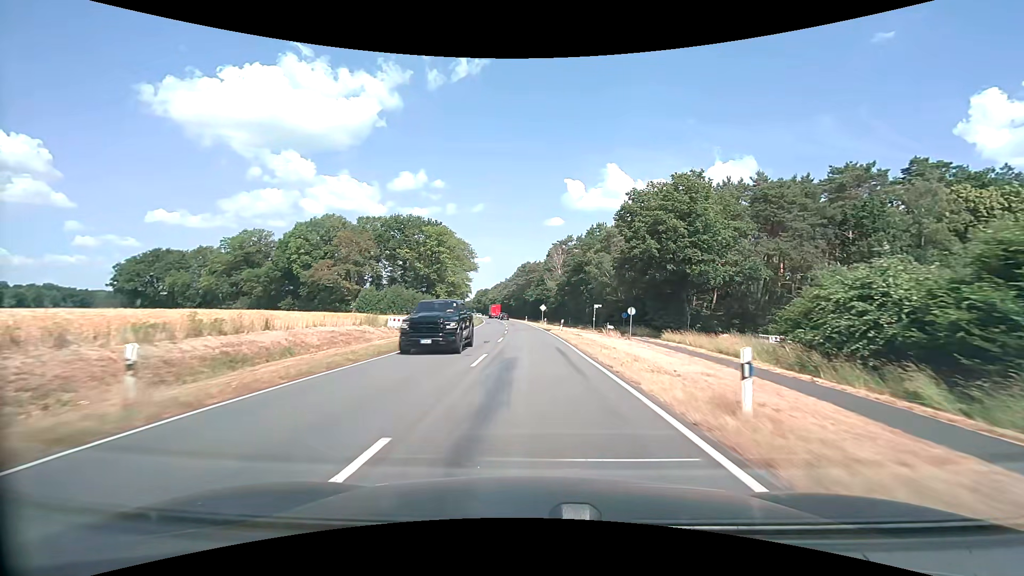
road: secondary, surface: asphalt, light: Day
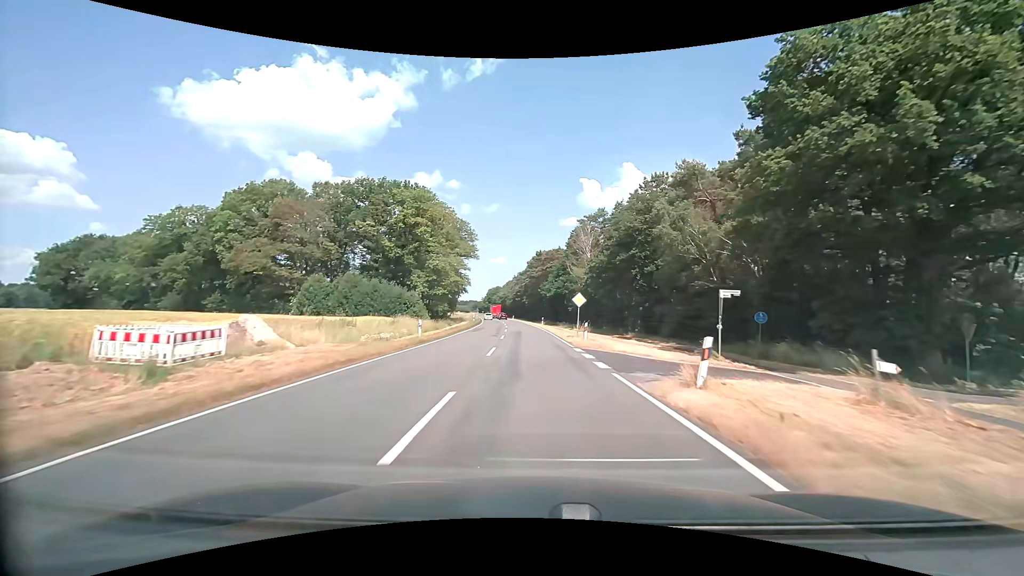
(-0.6, +32.5) m; -2°
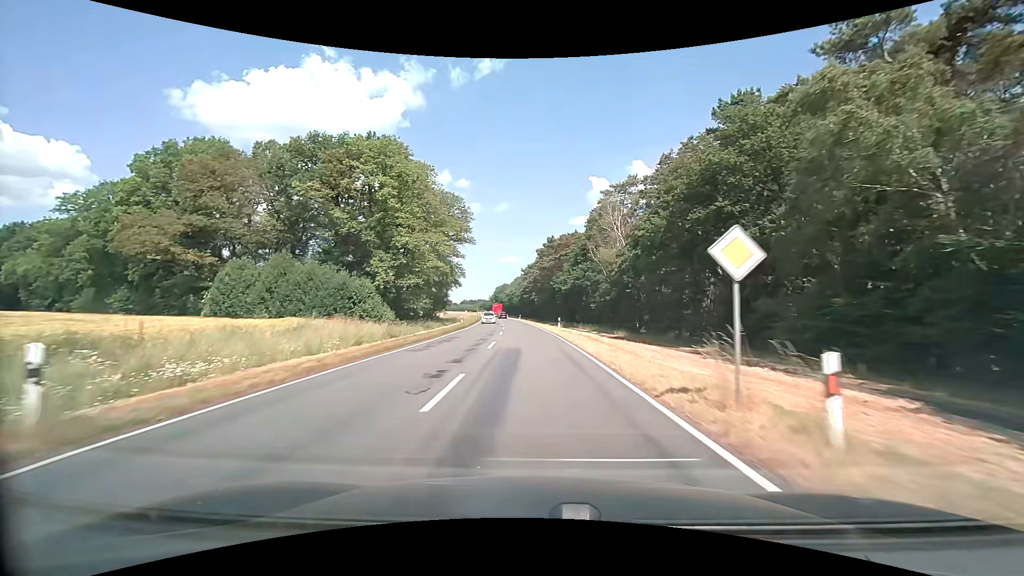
(-0.1, +21.6) m; -1°
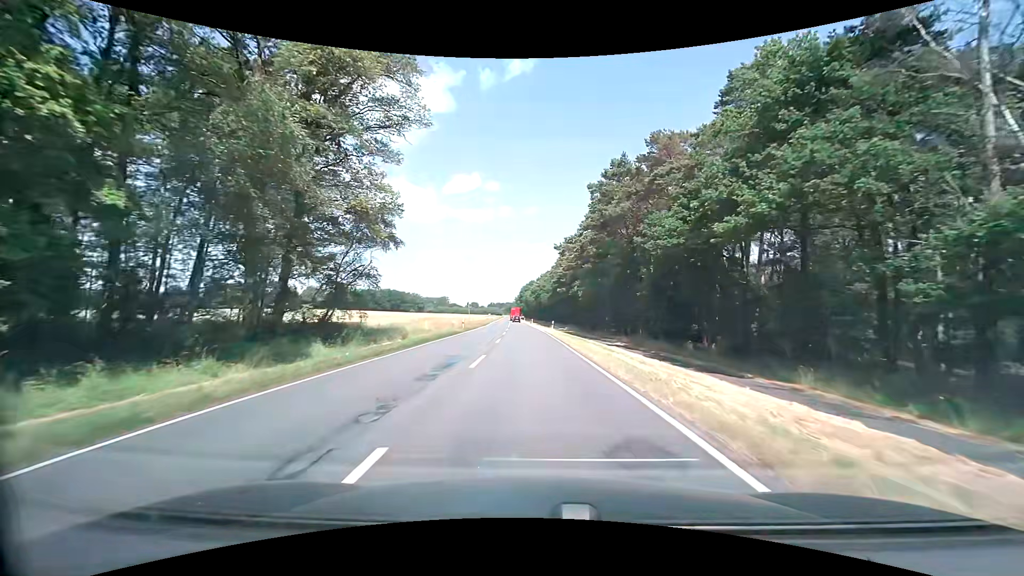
(-1.7, +53.9) m; -3°
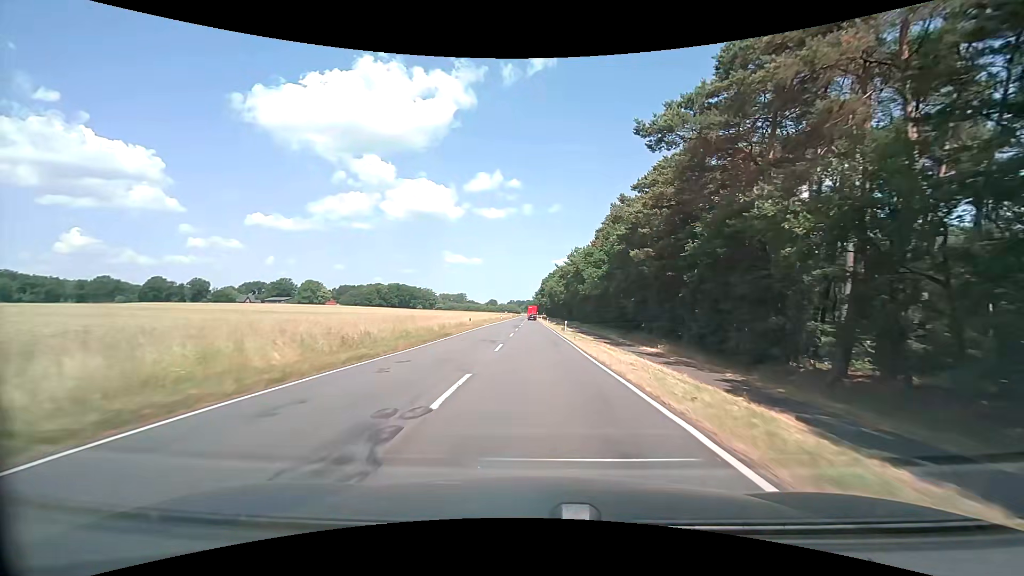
(-1.6, +53.7) m; -3°
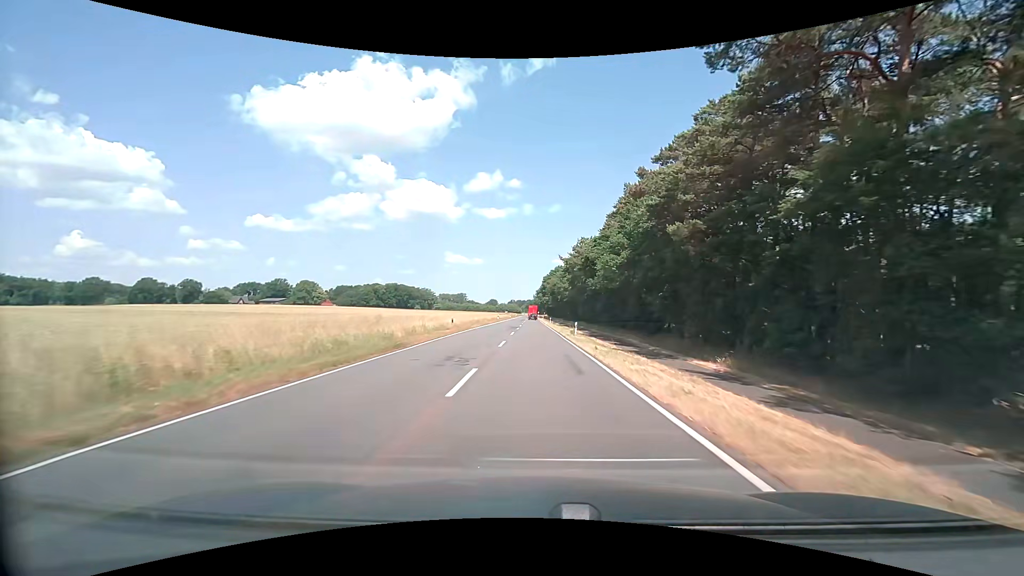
(0.0, +10.8) m; -1°
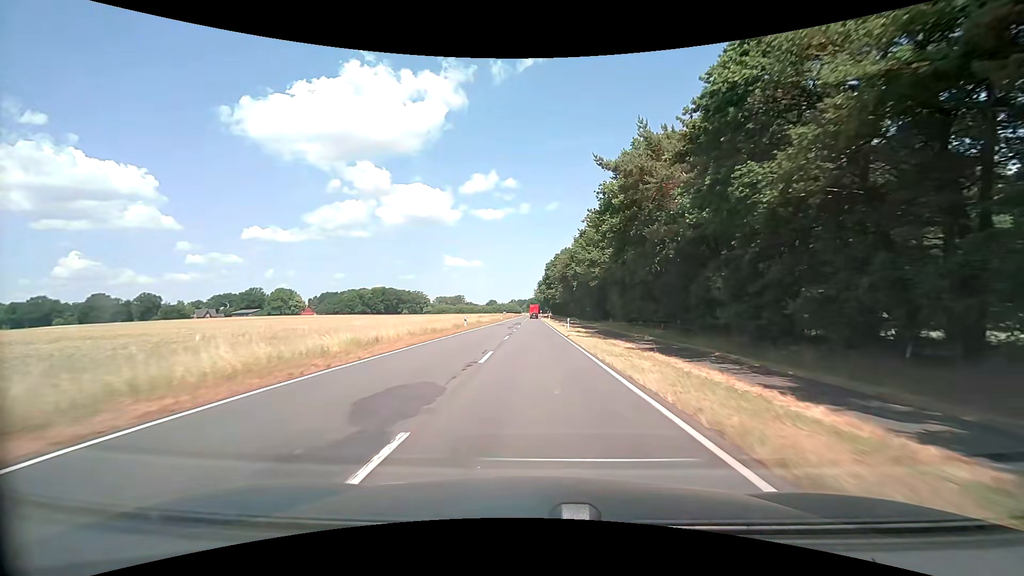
(+0.5, +43.1) m; 0°
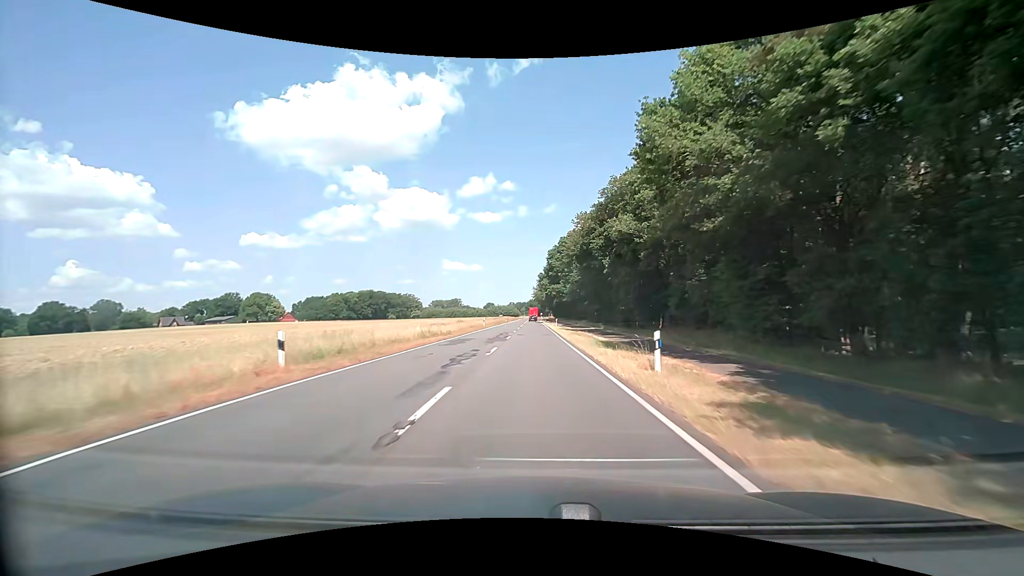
(0.0, +32.3) m; 0°
(0, +10) (0, +20) (0, +30) (0, +40) (0, +50) (0, +60) (0, +70) (0, +80) (0, +90) (0, +100) m
